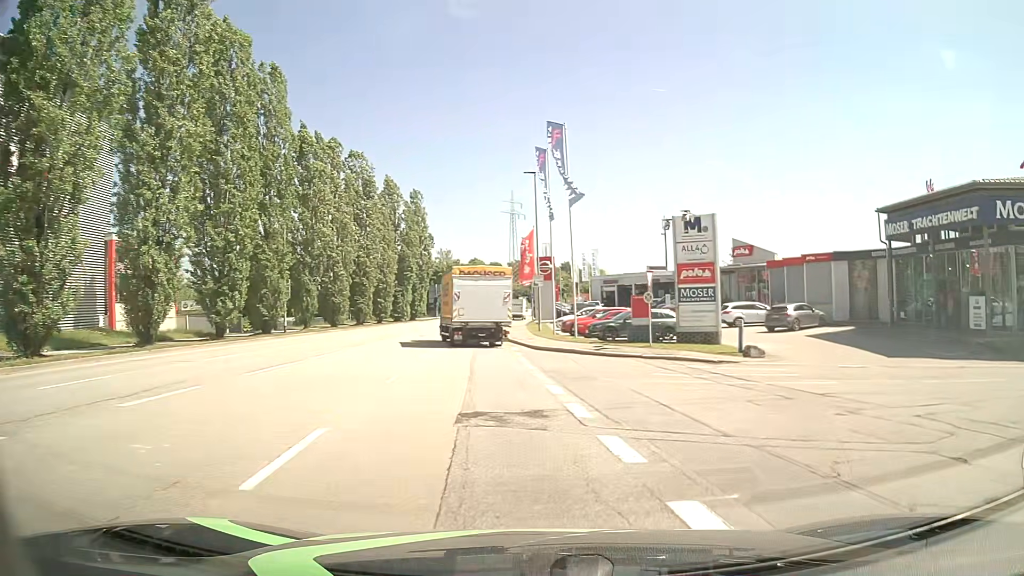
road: tertiary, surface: asphalt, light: Day
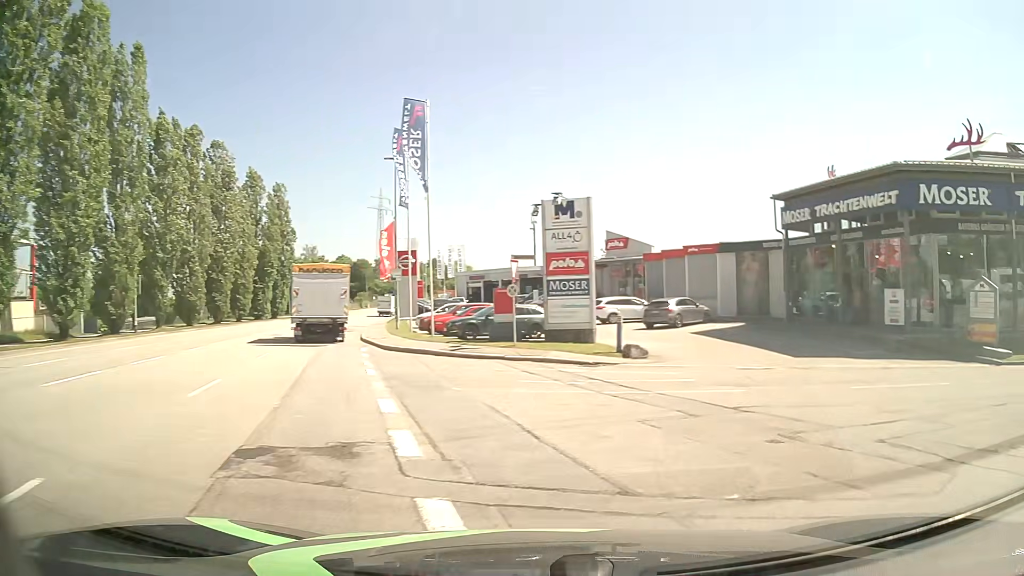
(+0.3, +3.0) m; +12°
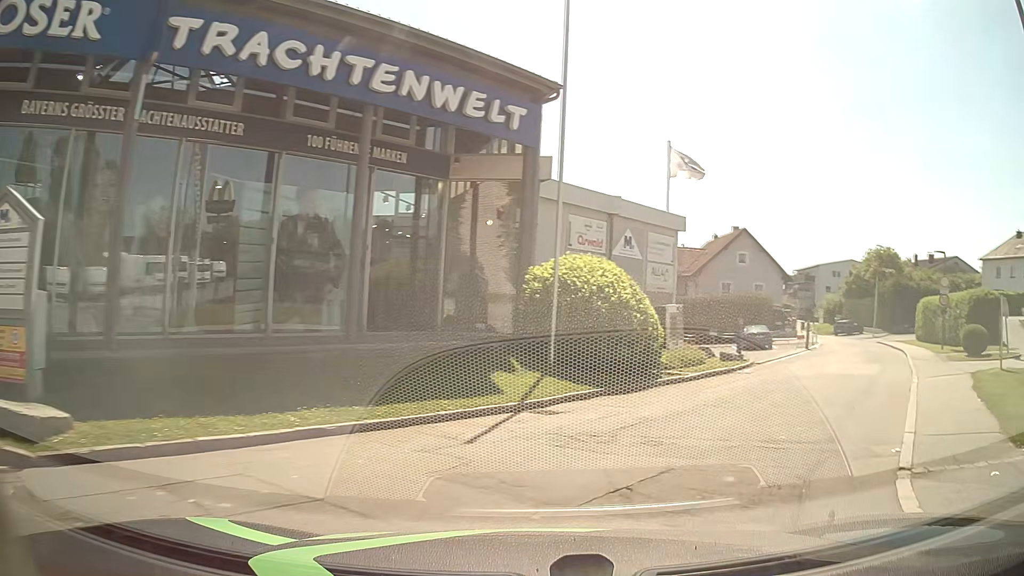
(+8.9, +11.7) m; +73°
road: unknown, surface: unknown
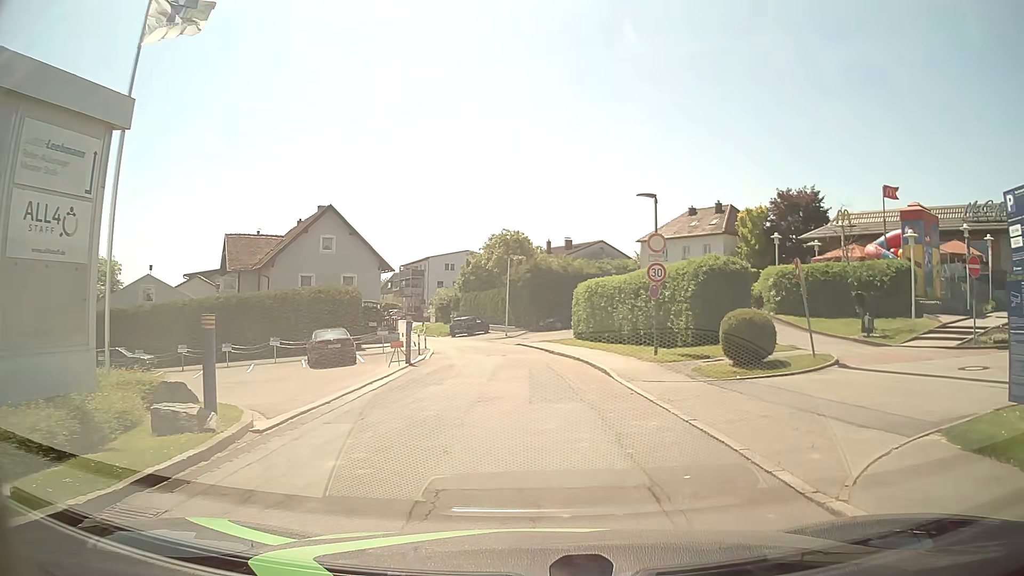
(+4.9, +12.9) m; +33°
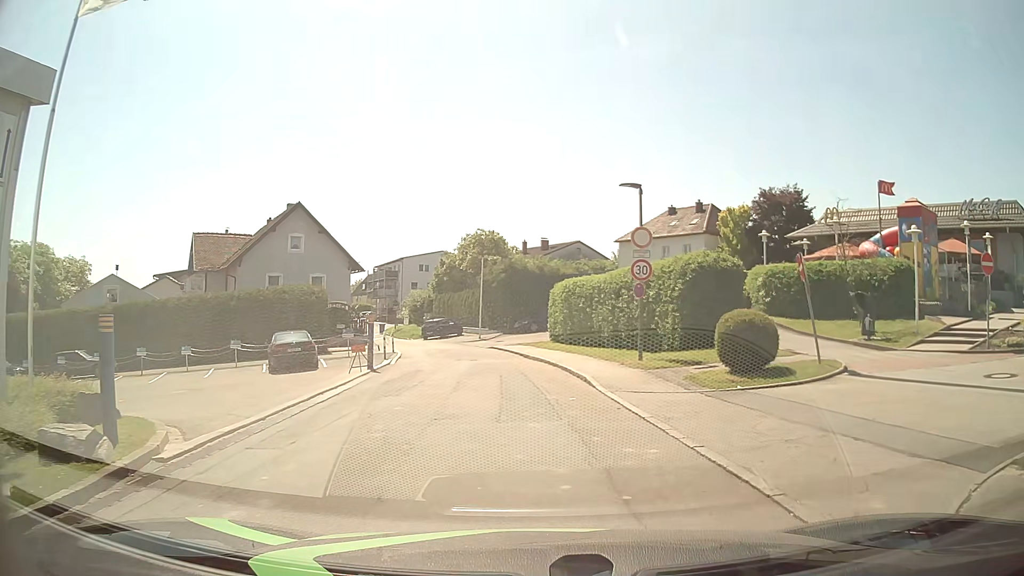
(0.0, +1.7) m; +3°
